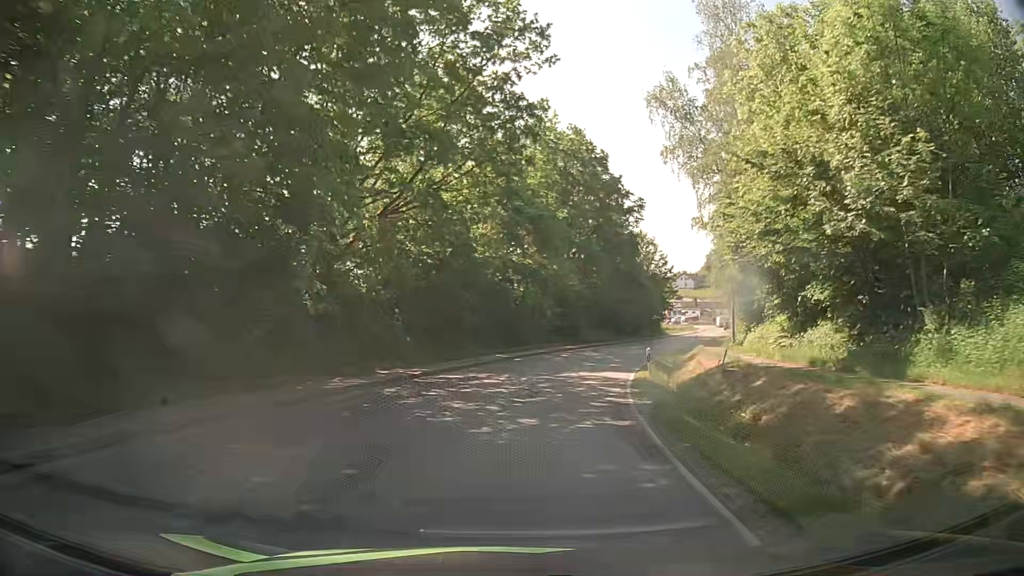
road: secondary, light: Day
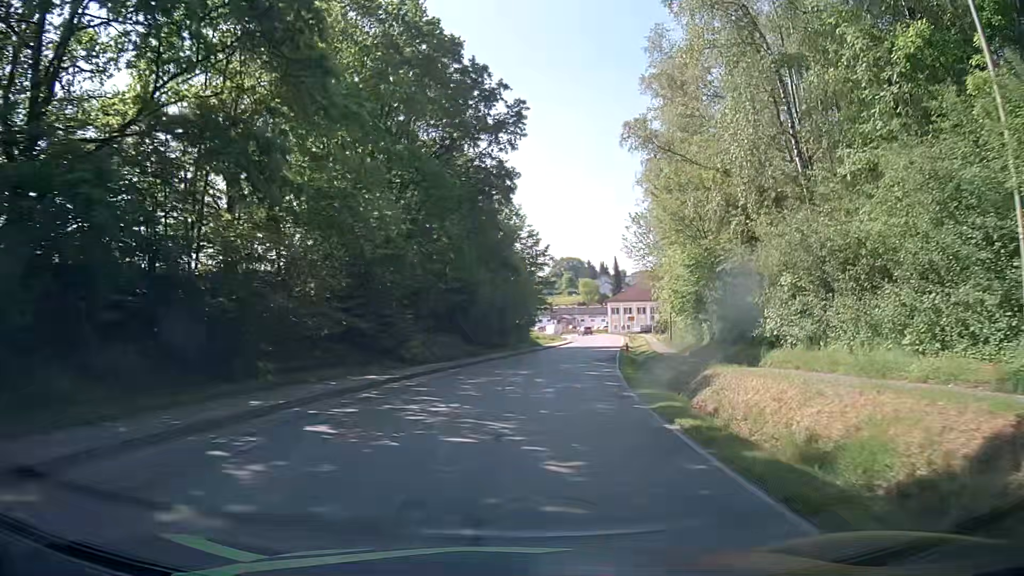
(+3.6, +30.1) m; +14°
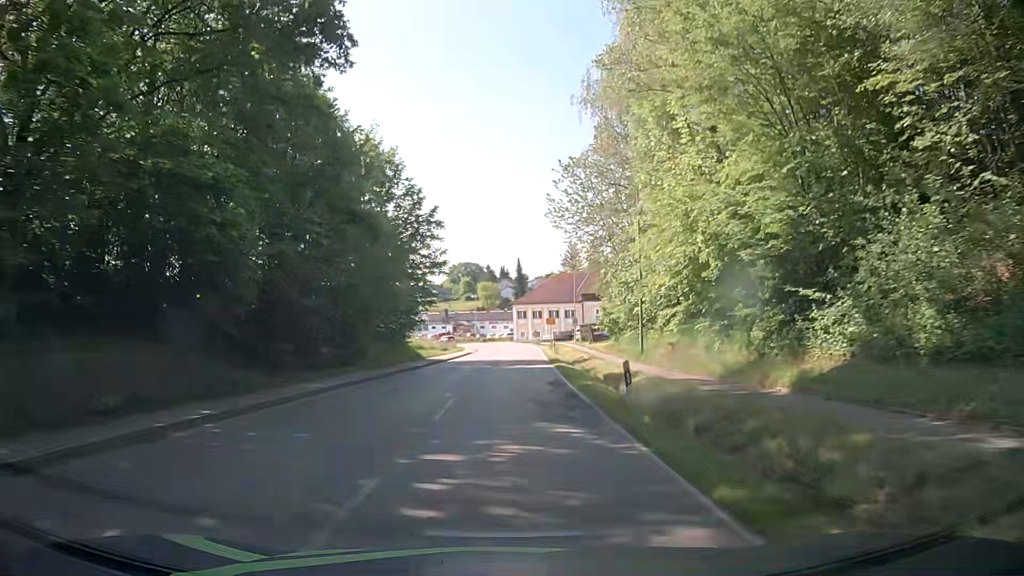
(+1.9, +22.6) m; +8°
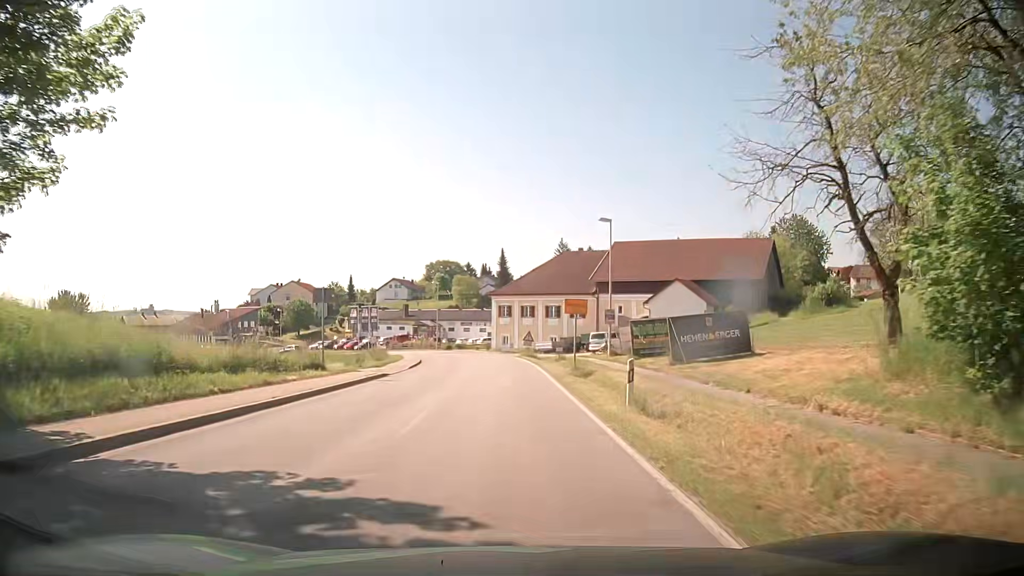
(+1.2, +38.3) m; +2°
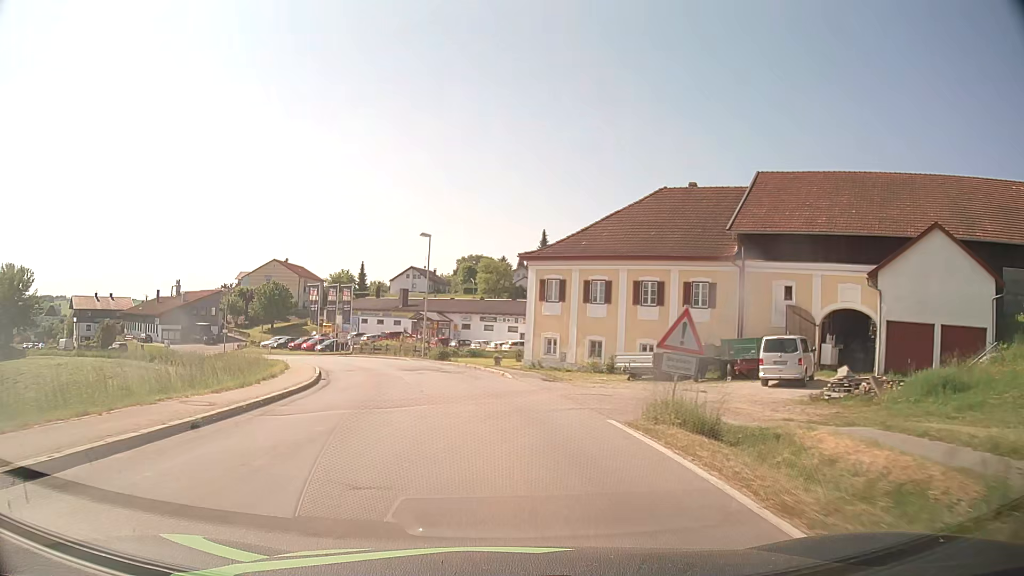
(-0.5, +38.2) m; -3°
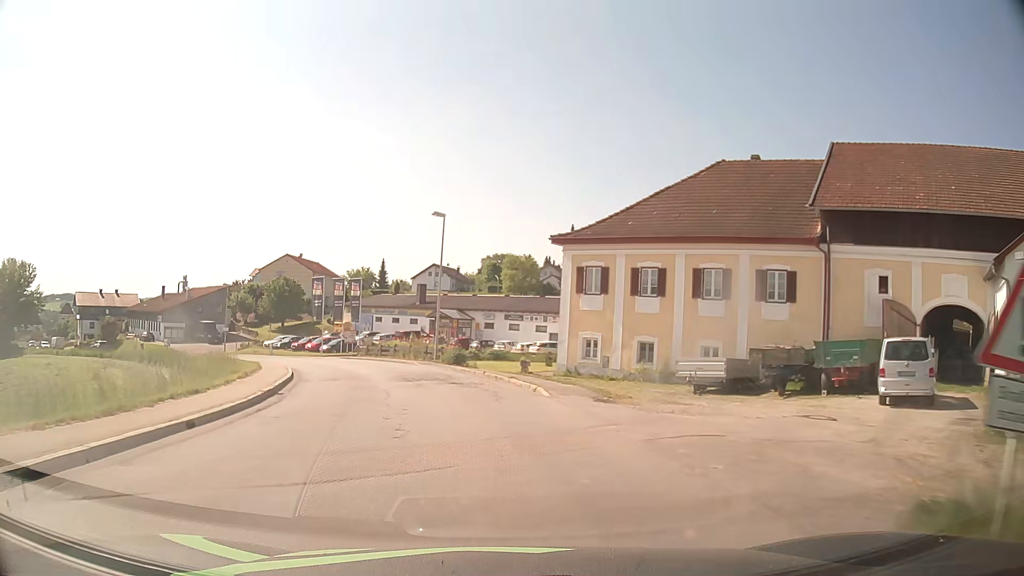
(-0.1, +7.6) m; -2°
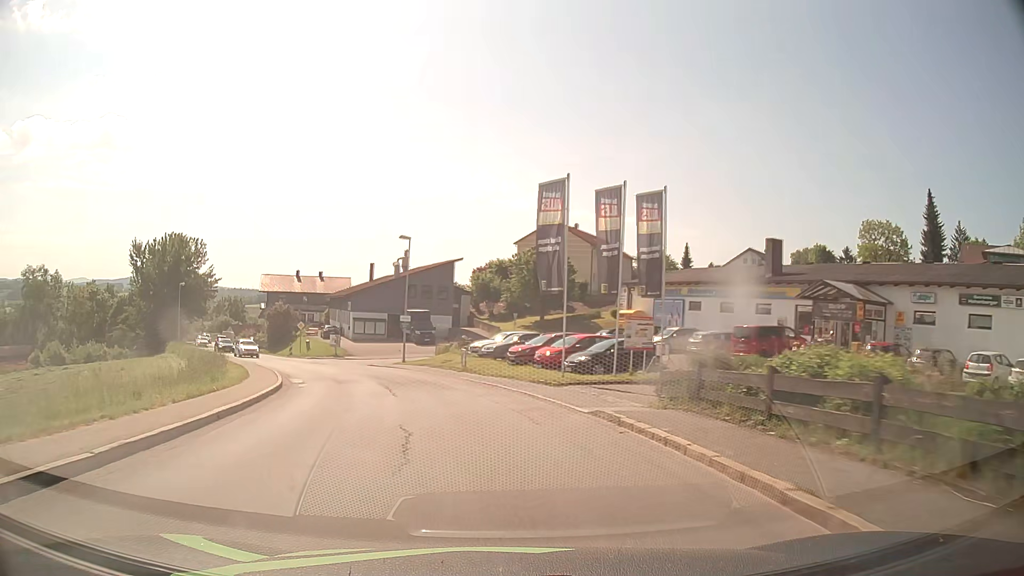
(-7.4, +37.0) m; -25°
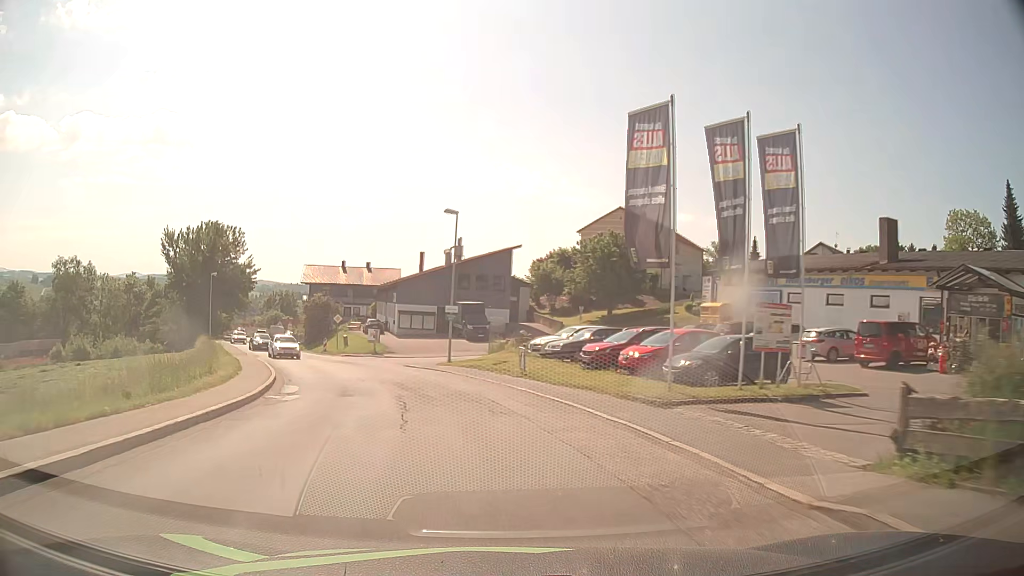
(-0.3, +7.7) m; -5°
(0, +10) (-2, +20) (-5, +29) (-9, +39) (-13, +48) (-18, +56) (-22, +65) (-27, +74) (-31, +83) (-35, +93) m
